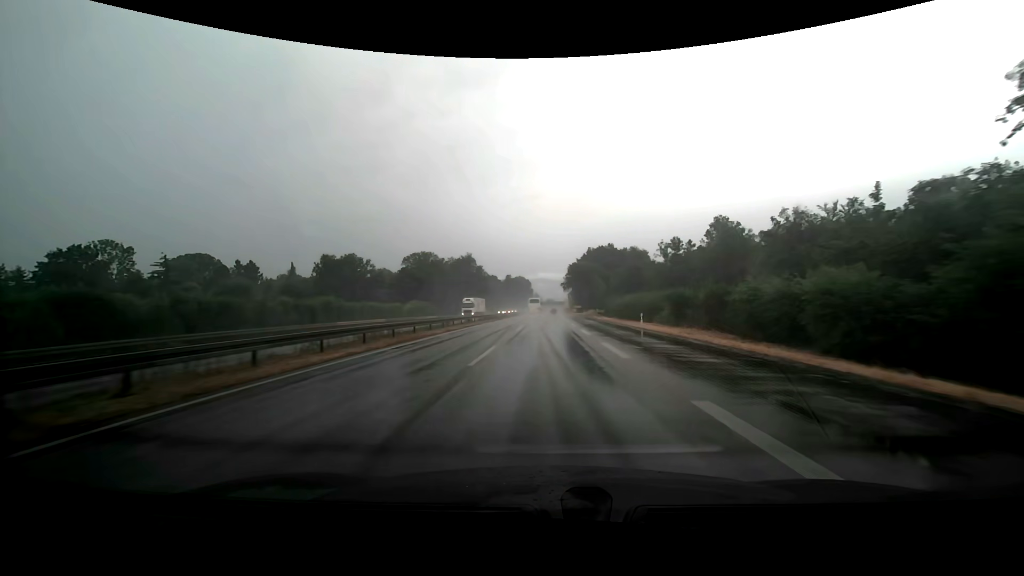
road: trunk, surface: asphalt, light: Day
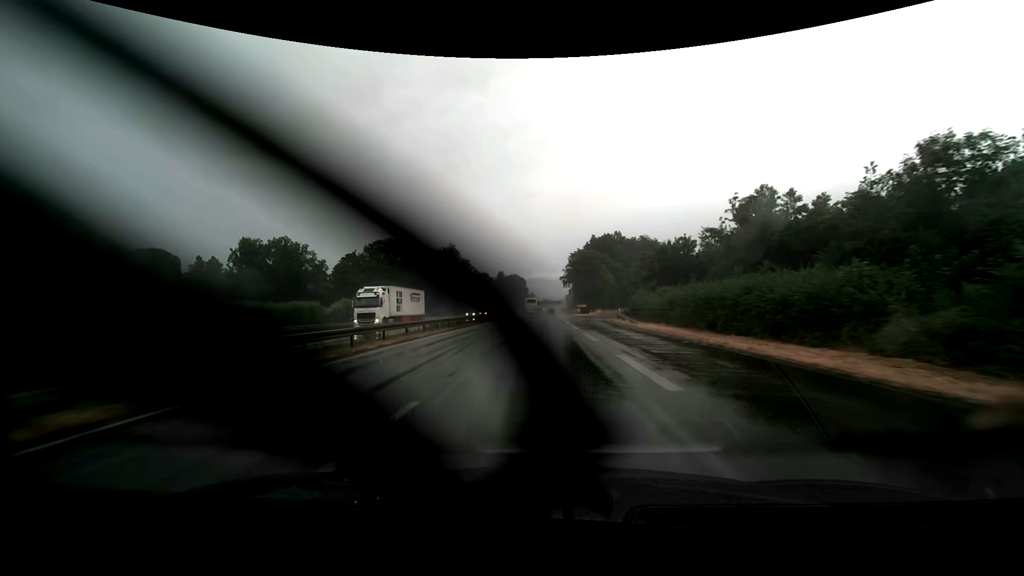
(0.0, +29.2) m; 0°
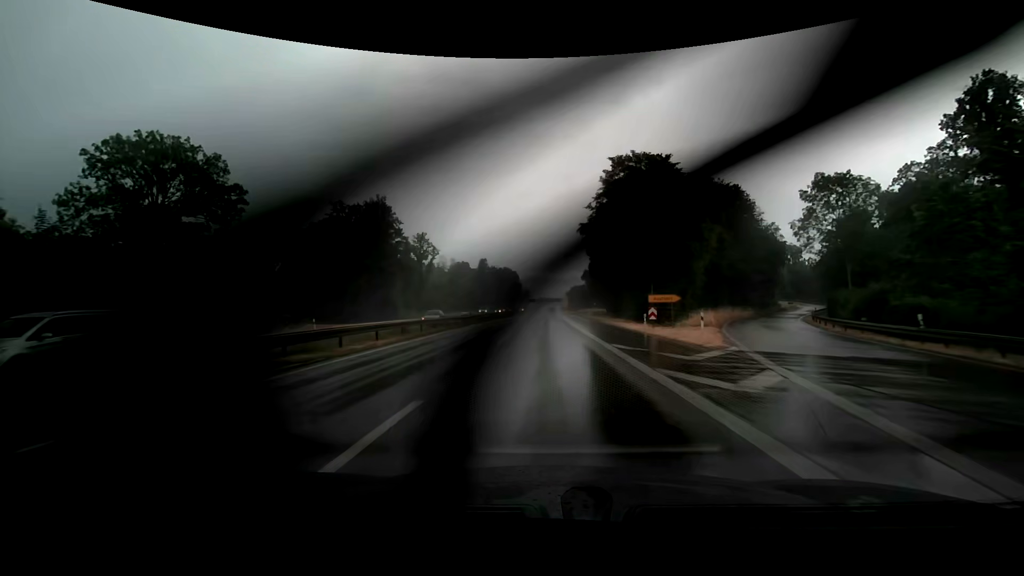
(+0.3, +73.8) m; 0°
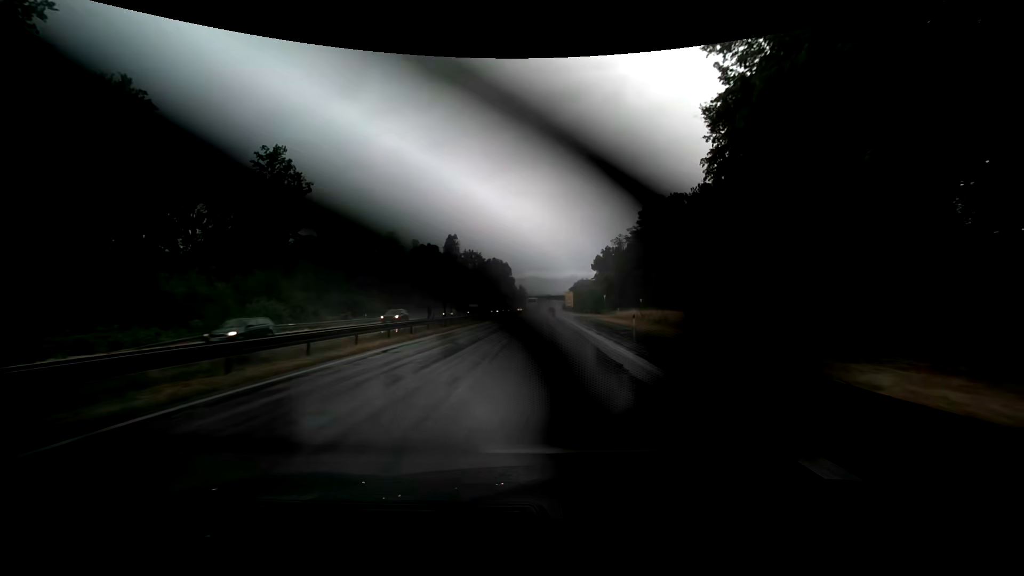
(+0.2, +75.4) m; 0°
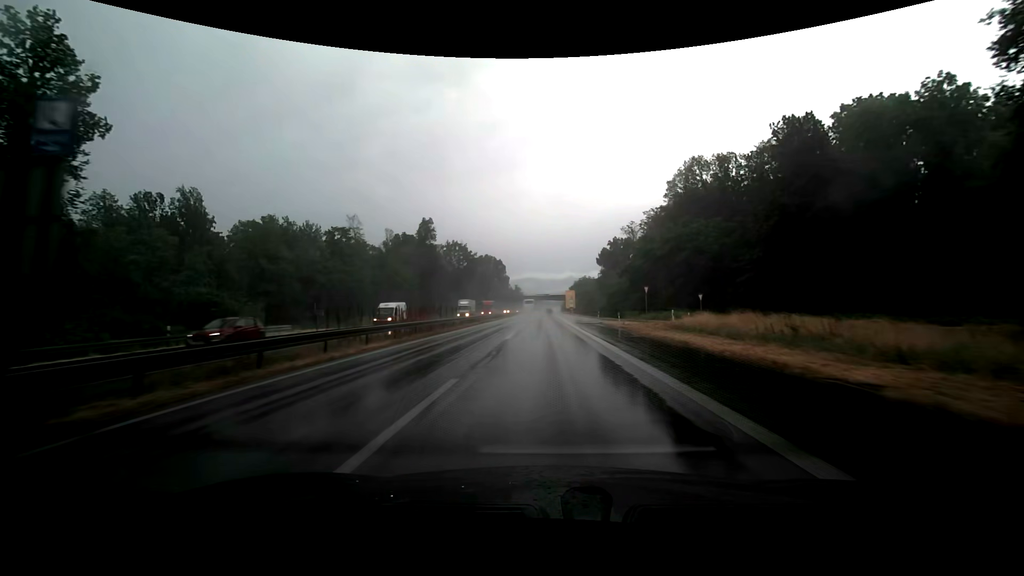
(+0.1, +30.7) m; +1°
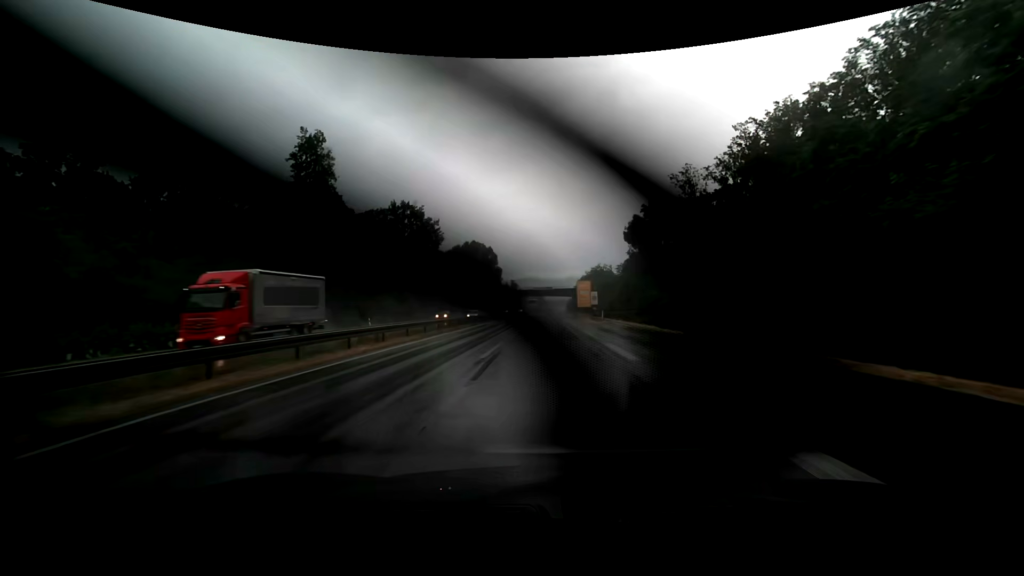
(-0.3, +62.4) m; 0°
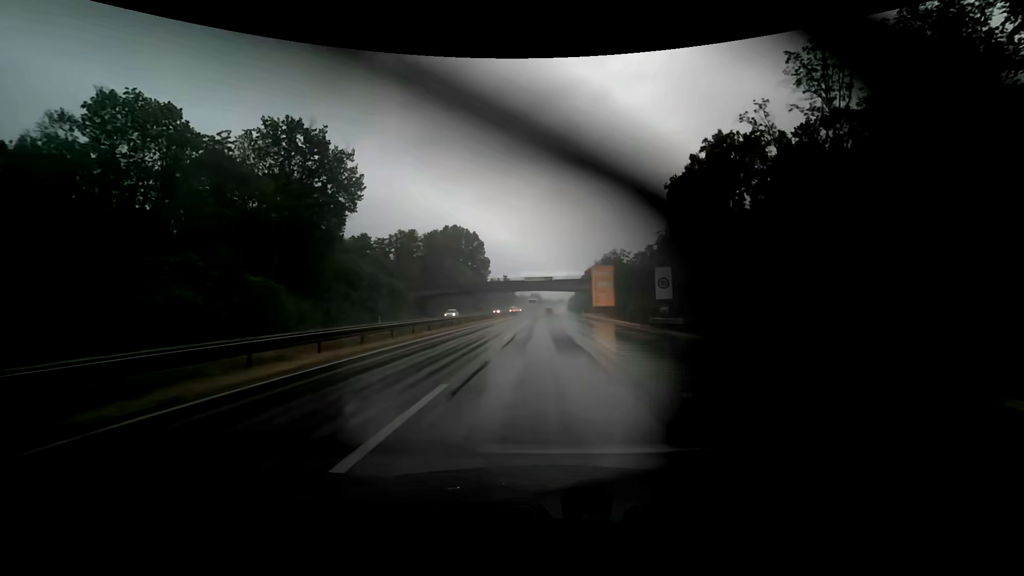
(+0.1, +46.6) m; 0°
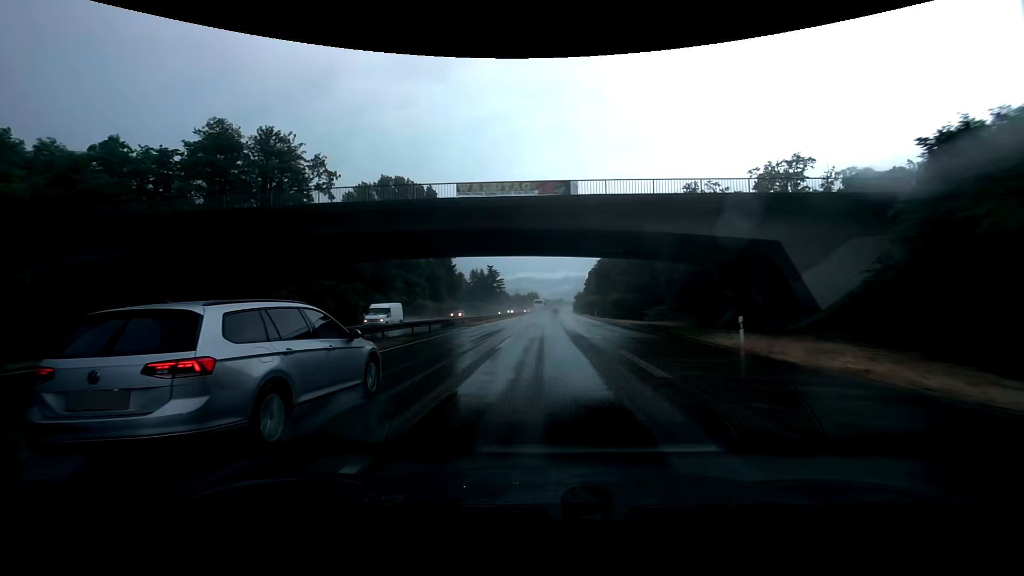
(+0.2, +76.6) m; 0°
